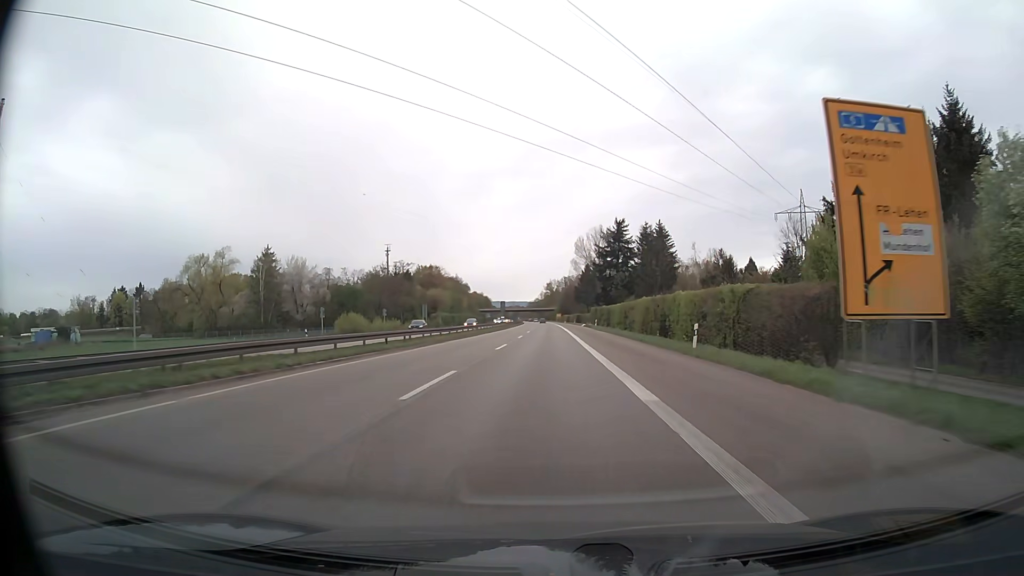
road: trunk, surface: asphalt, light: Day
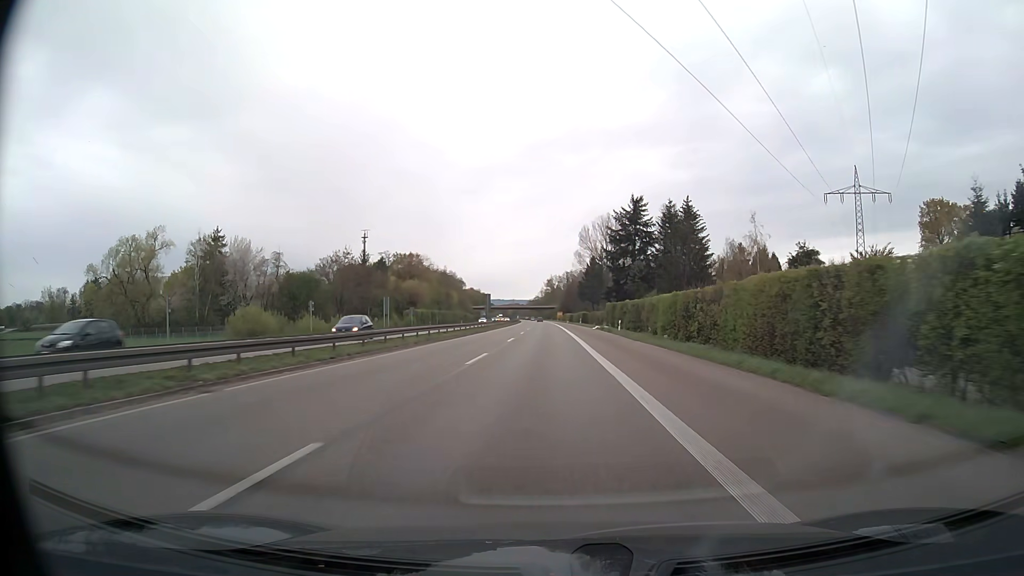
(0.0, +28.4) m; 0°
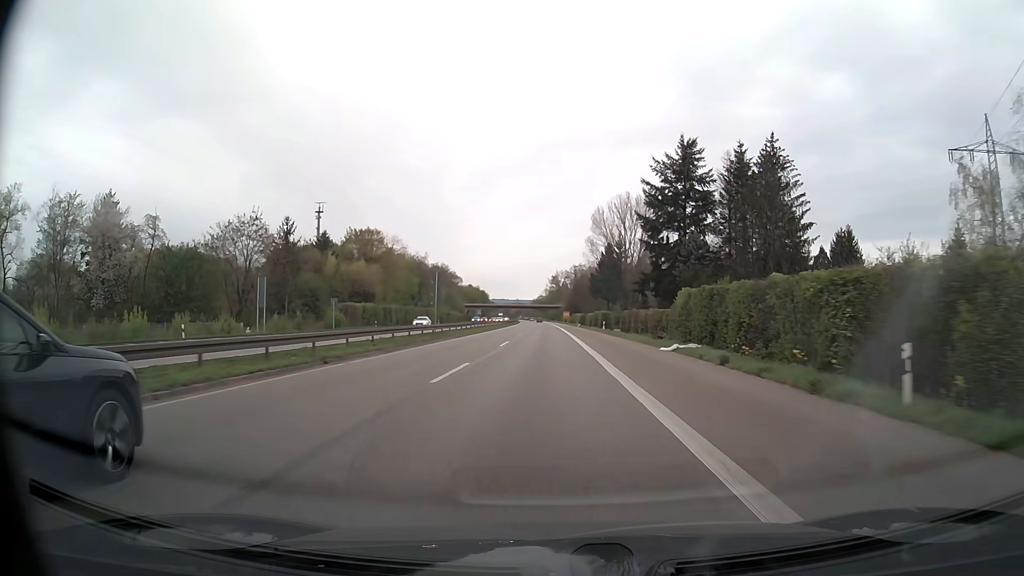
(-0.1, +42.4) m; 0°
(0, +10) (0, +20) (0, +30) (0, +40) (0, +50) (0, +60) (-1, +70) (-1, +80) (-1, +90) (-1, +100) m
